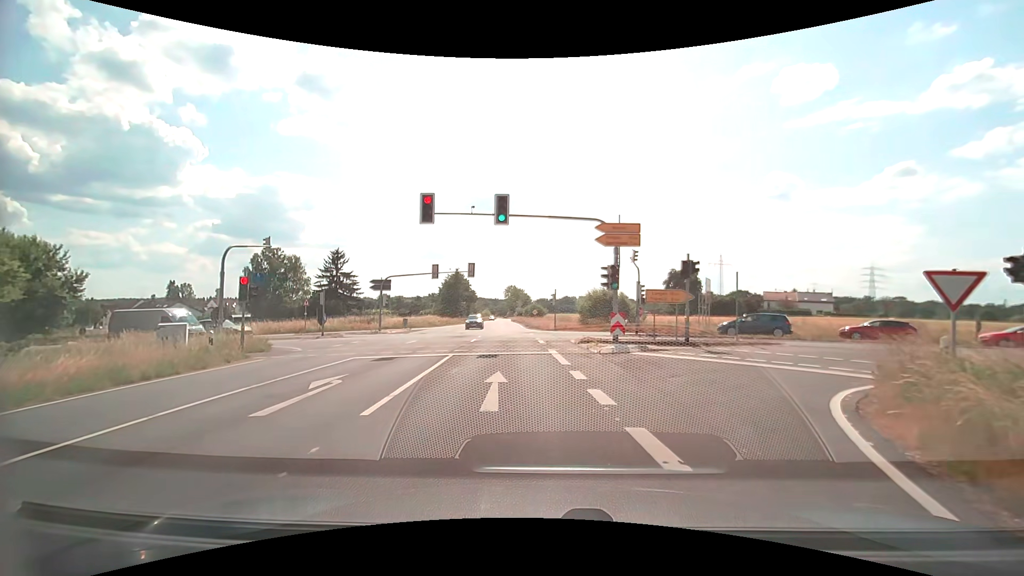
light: Day
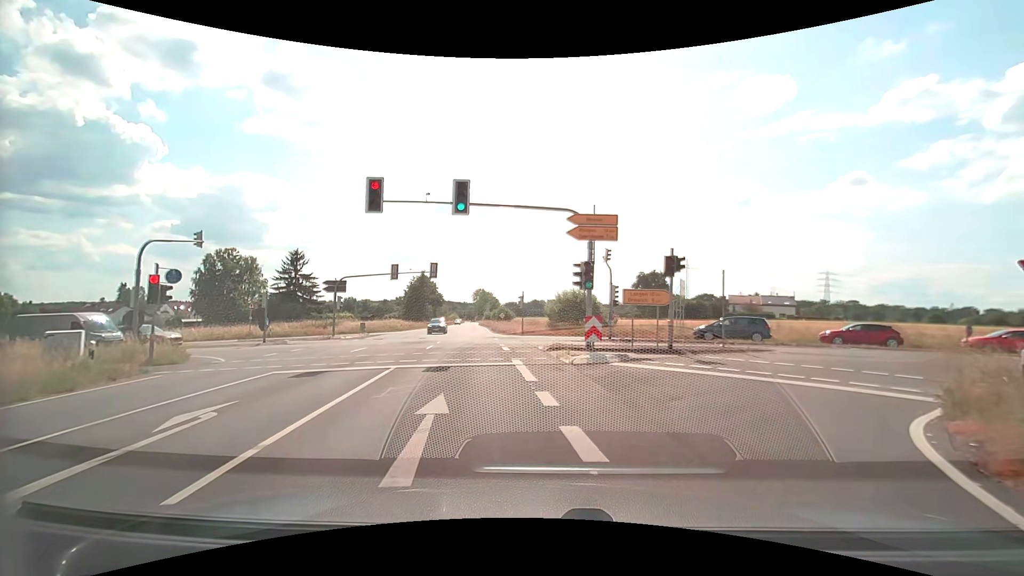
(+0.1, +2.9) m; +3°
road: secondary
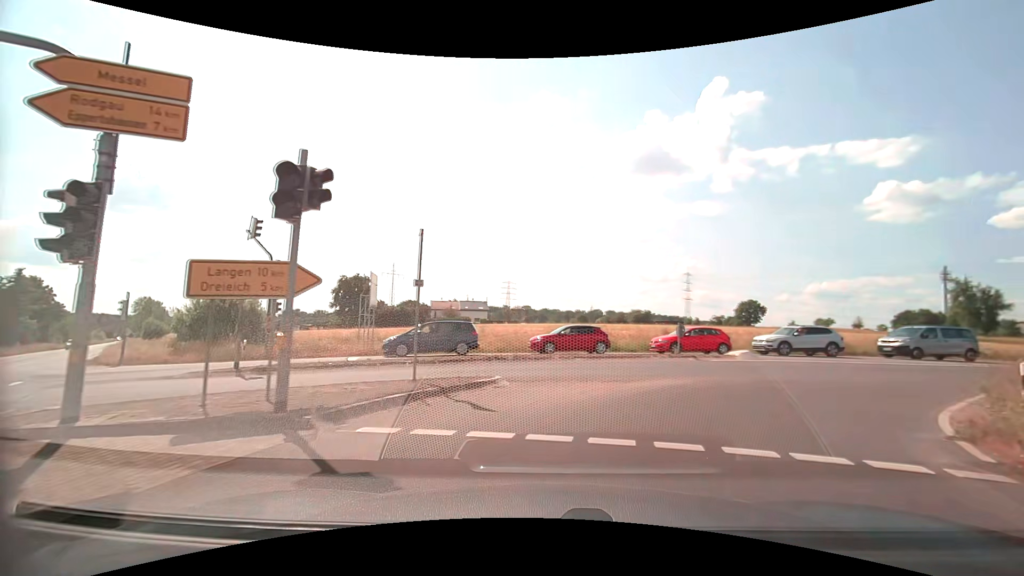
(+2.8, +10.9) m; +33°
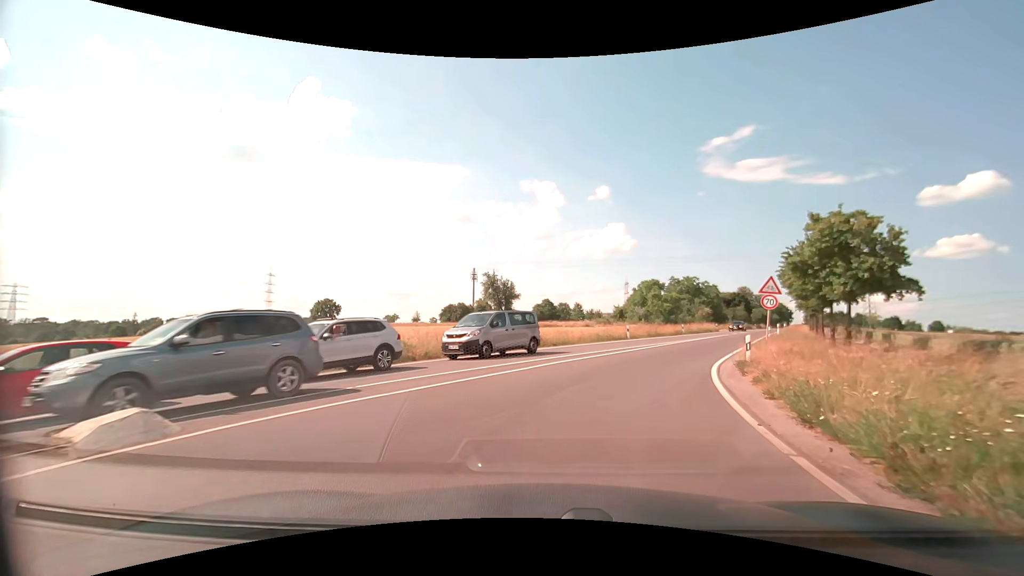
(+6.3, +14.4) m; +44°
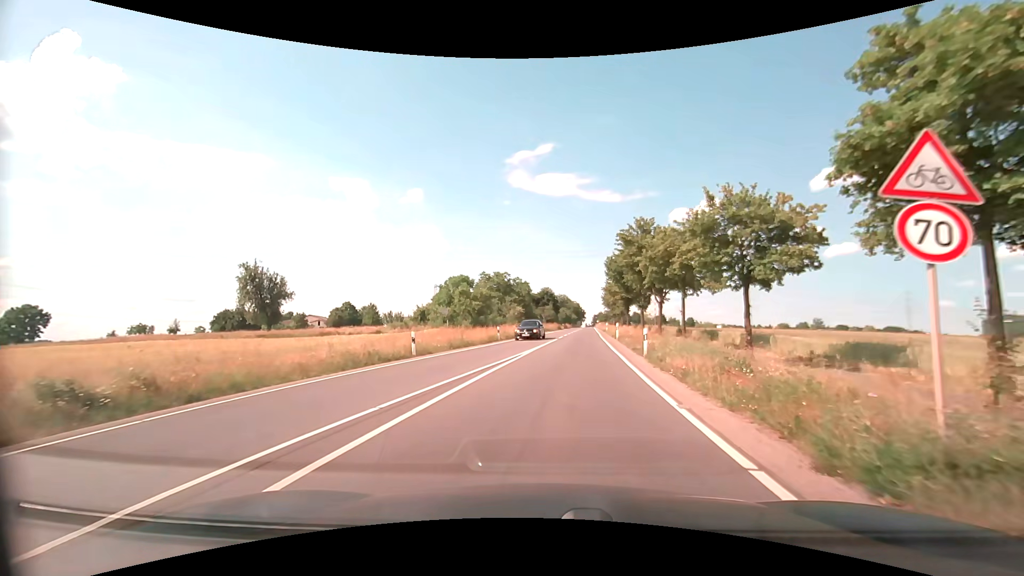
(+3.5, +17.8) m; +22°
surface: asphalt
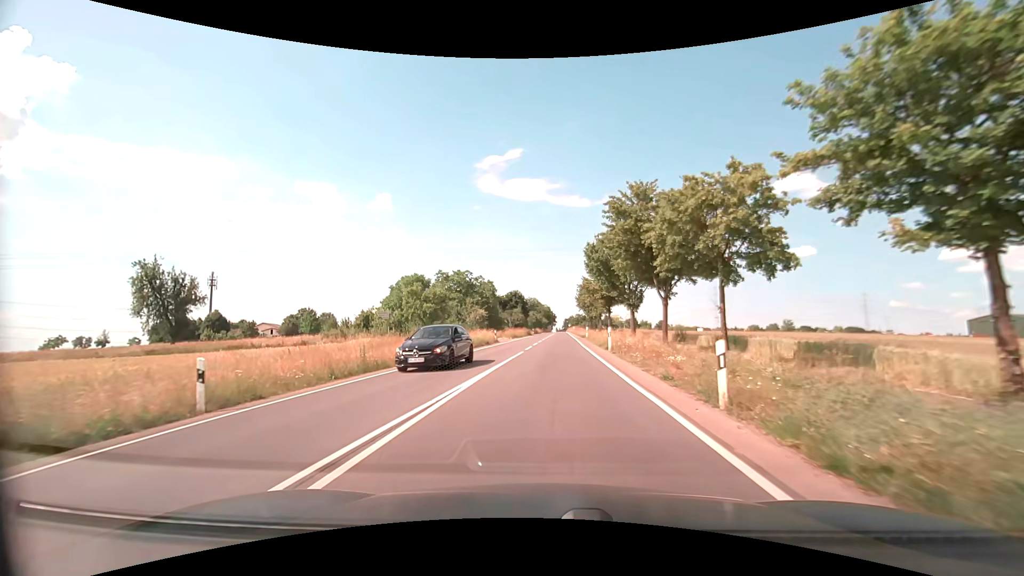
(+0.5, +11.7) m; +4°
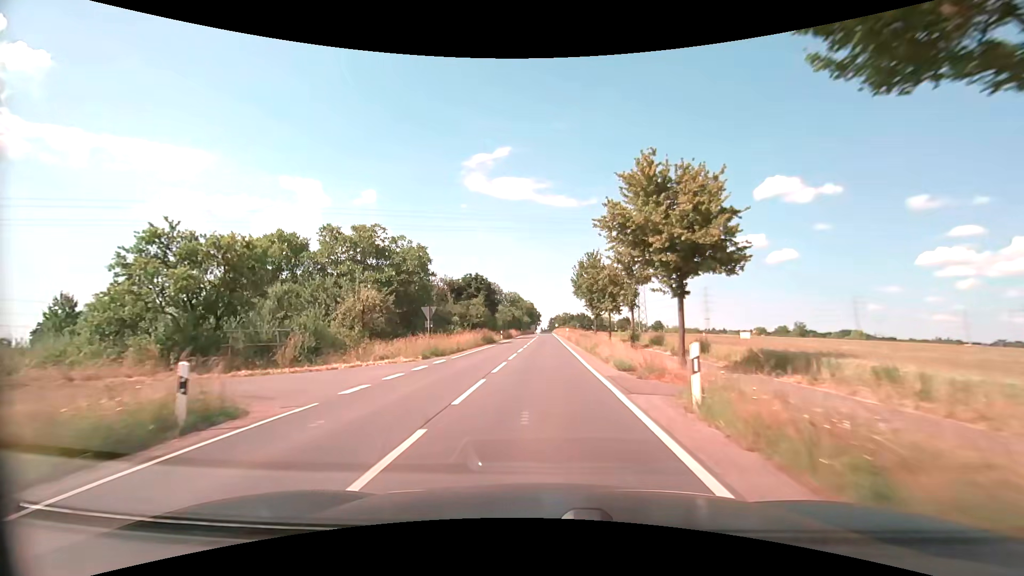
(+1.1, +36.6) m; +1°
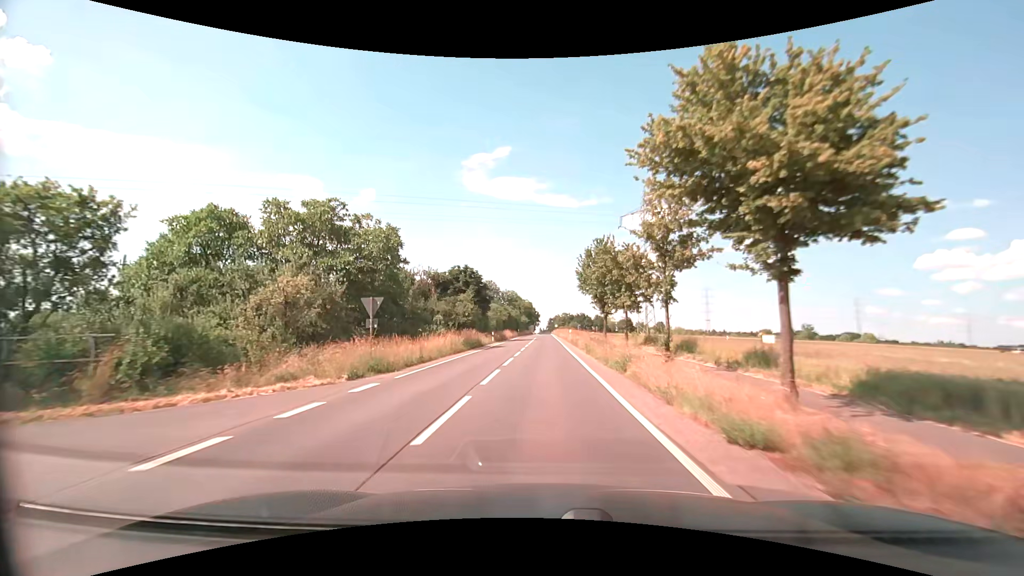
(+0.1, +8.9) m; 0°
(0, +10) (0, +20) (0, +30) (0, +40) (0, +50) (+1, +60) (+1, +70) (+1, +80) (+1, +90) (+1, +100) m
